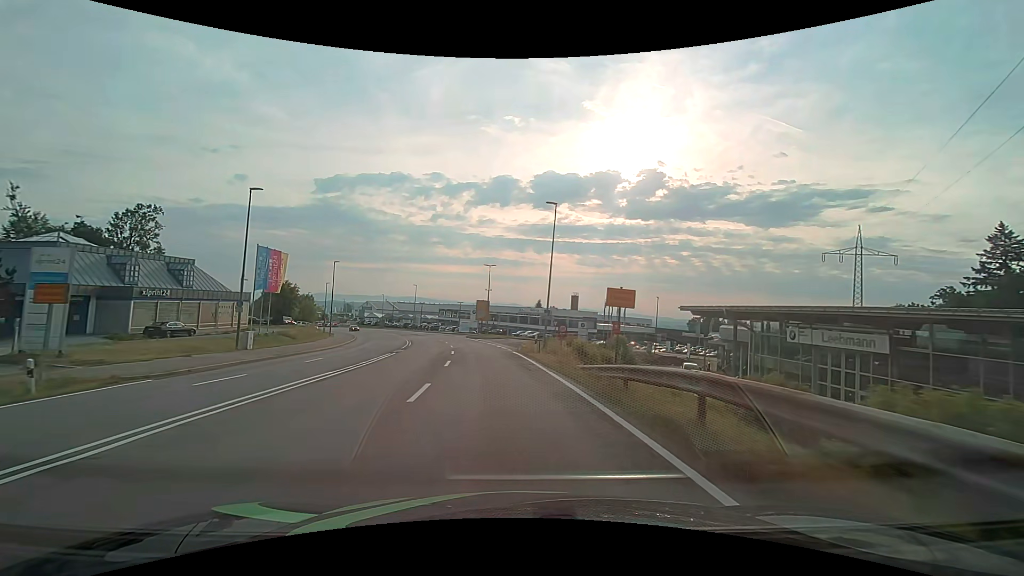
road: secondary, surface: asphalt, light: Day
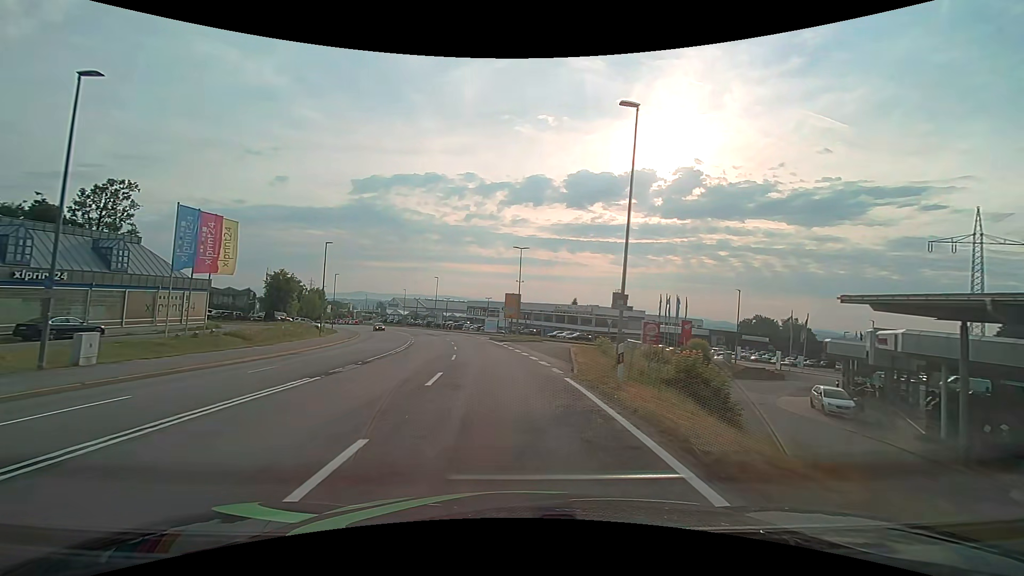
(-0.5, +15.4) m; -3°
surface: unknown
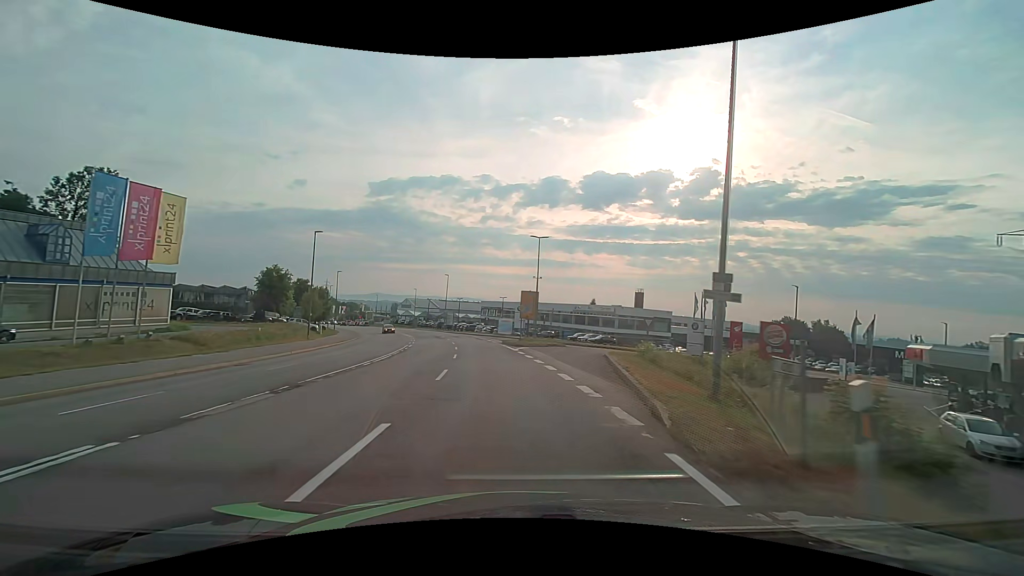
(-0.2, +7.7) m; -2°
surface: asphalt
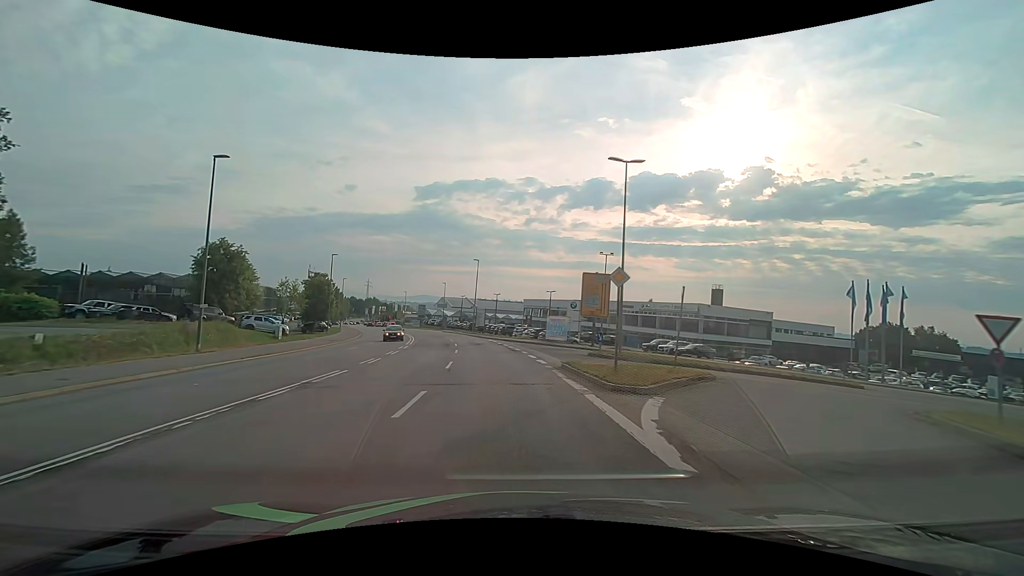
(-1.1, +23.1) m; -5°
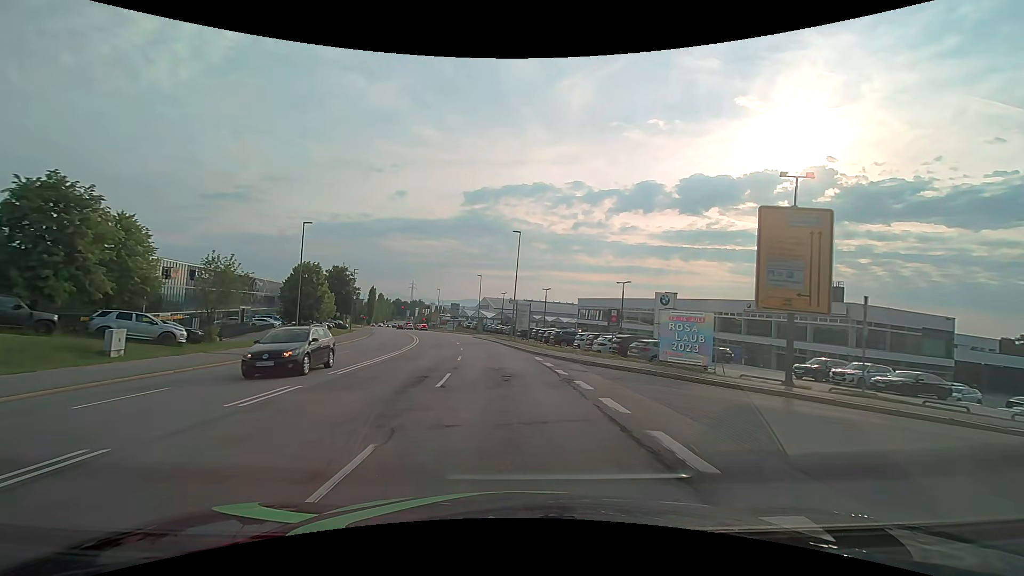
(-1.1, +22.9) m; -6°
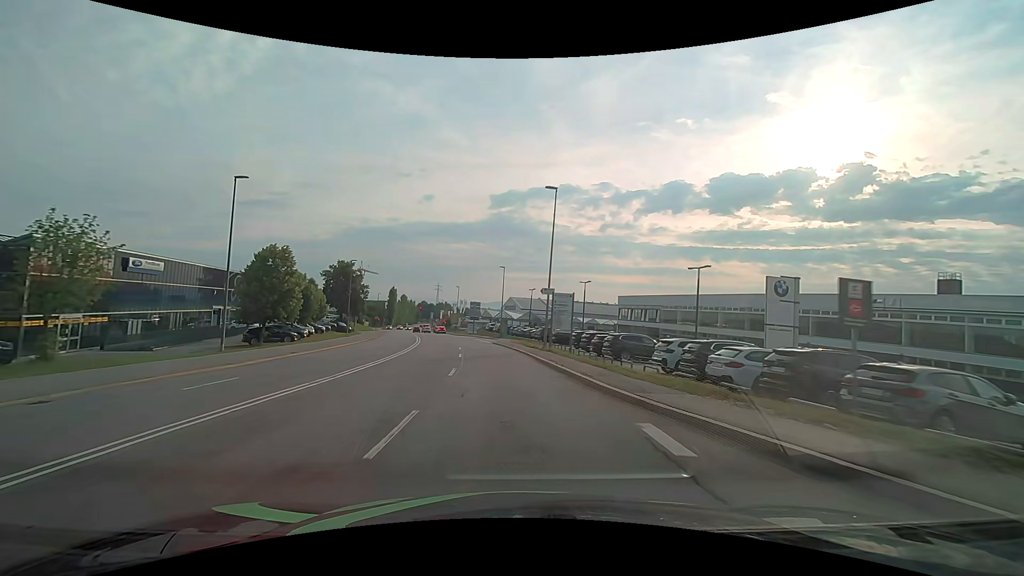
(-0.4, +15.3) m; -3°
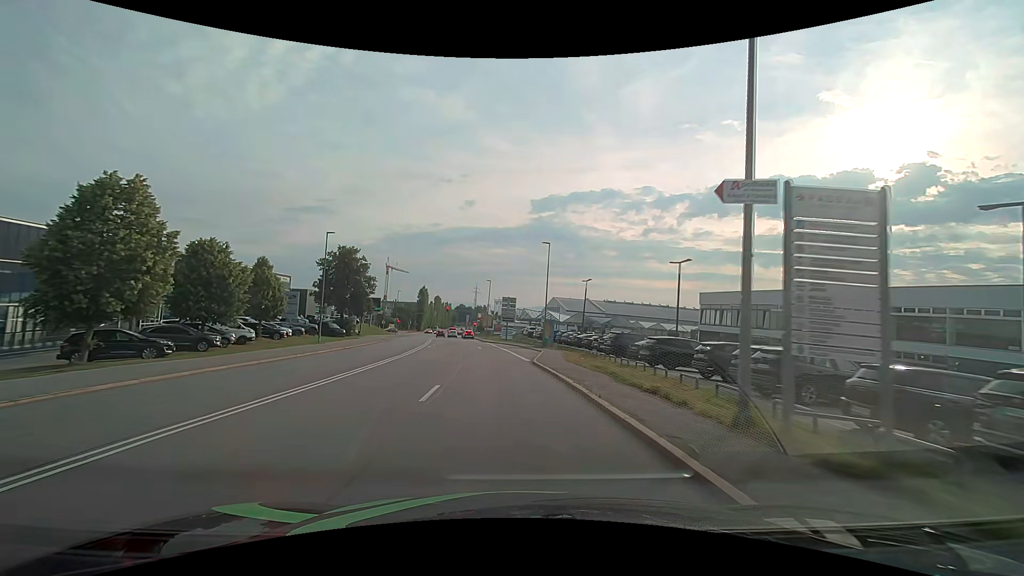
(-0.9, +22.8) m; -5°
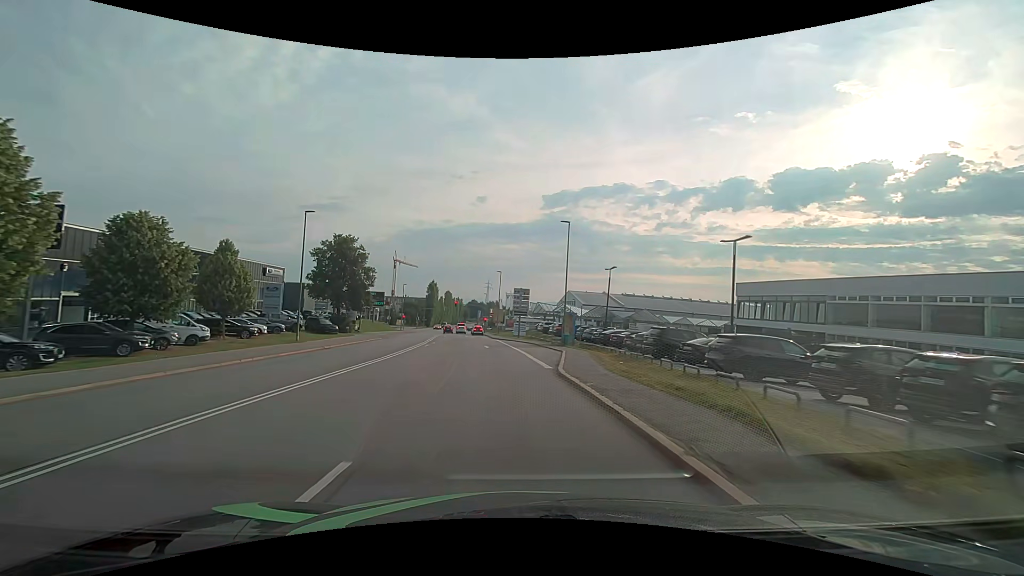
(-0.1, +7.6) m; -1°
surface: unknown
(0, +10) (-1, +20) (-1, +30) (-2, +40) (-3, +50) (-4, +60) (-5, +70) (-6, +80) (-7, +90) (-8, +100) m
